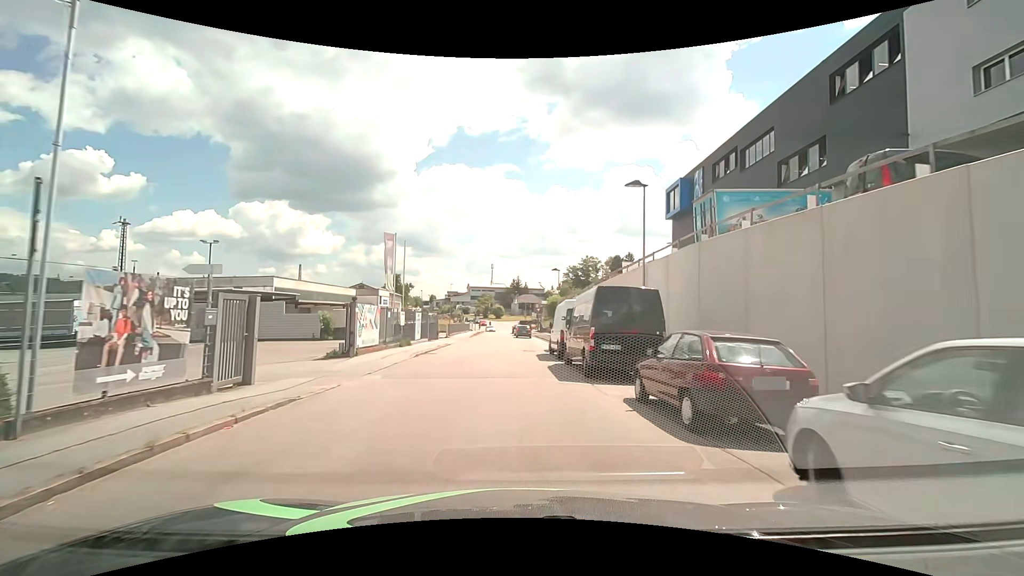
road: residential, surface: asphalt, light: Day
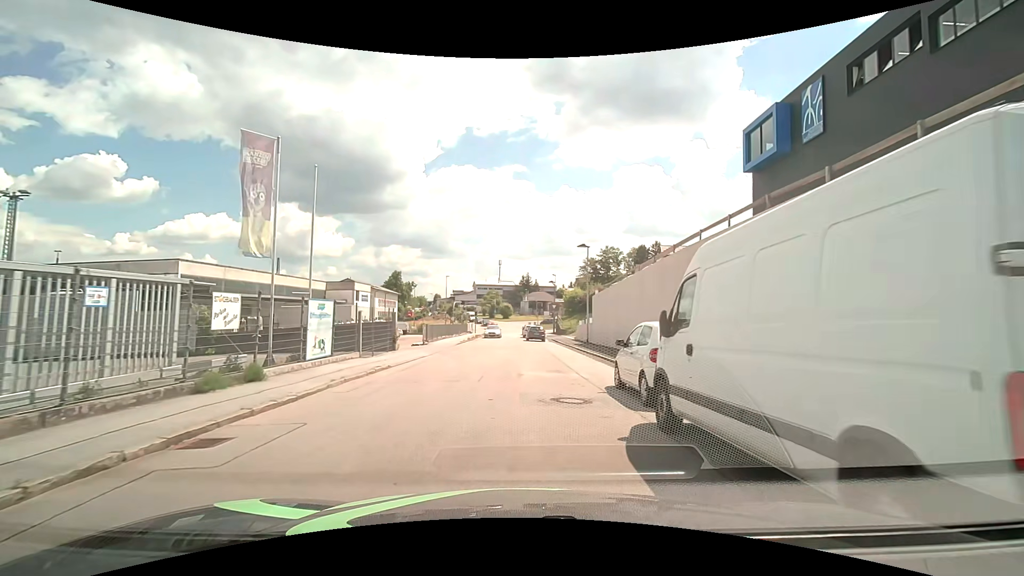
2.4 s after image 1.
(-0.2, +18.0) m; -1°
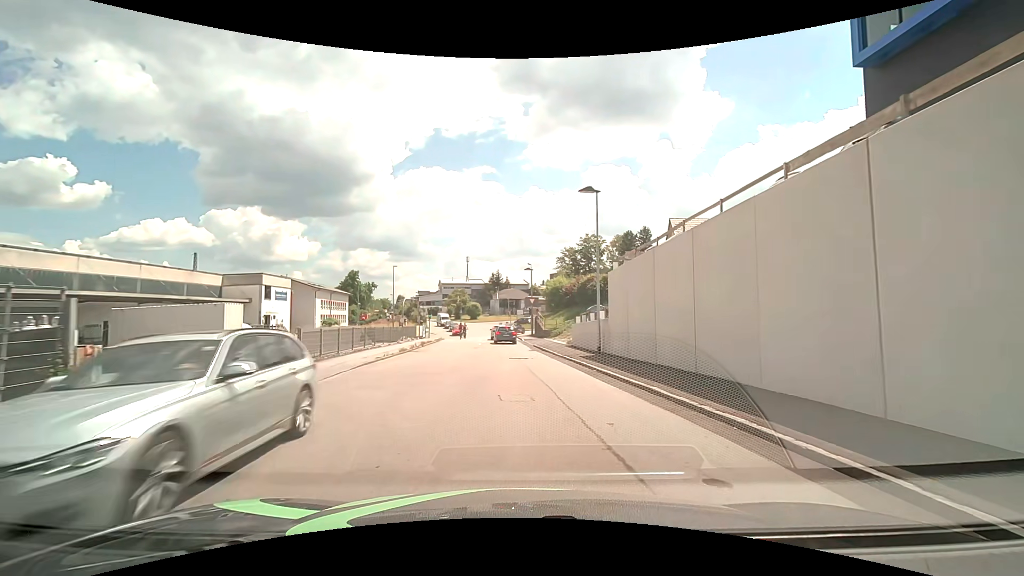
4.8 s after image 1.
(+0.2, +17.5) m; +3°
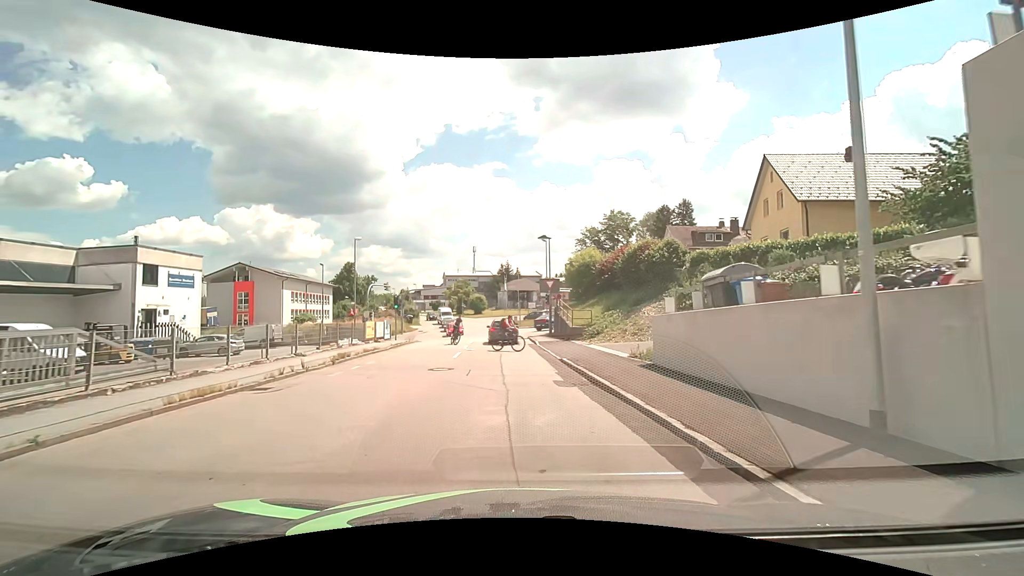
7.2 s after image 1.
(+0.1, +18.5) m; -1°
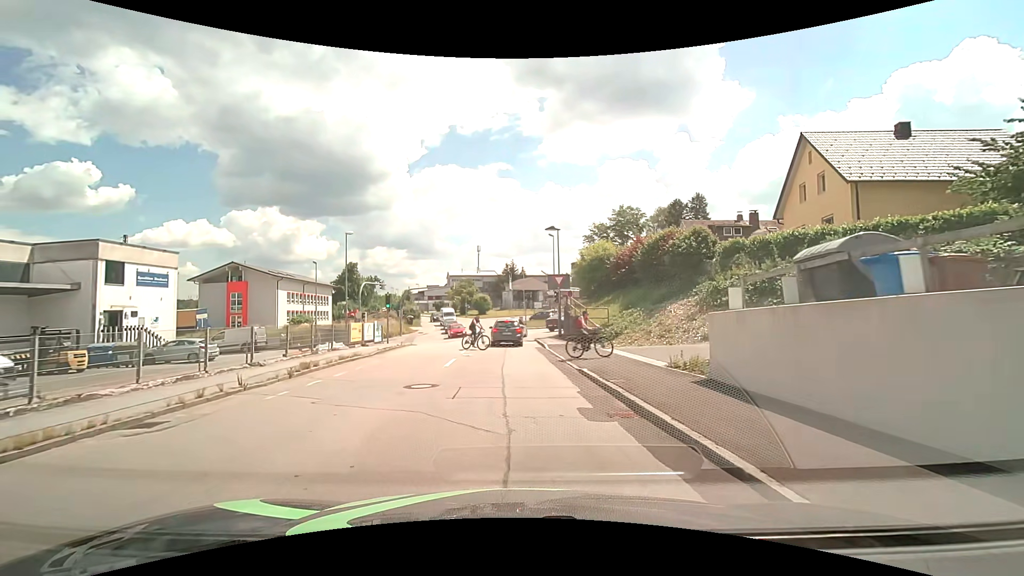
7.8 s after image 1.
(0.0, +3.7) m; -1°
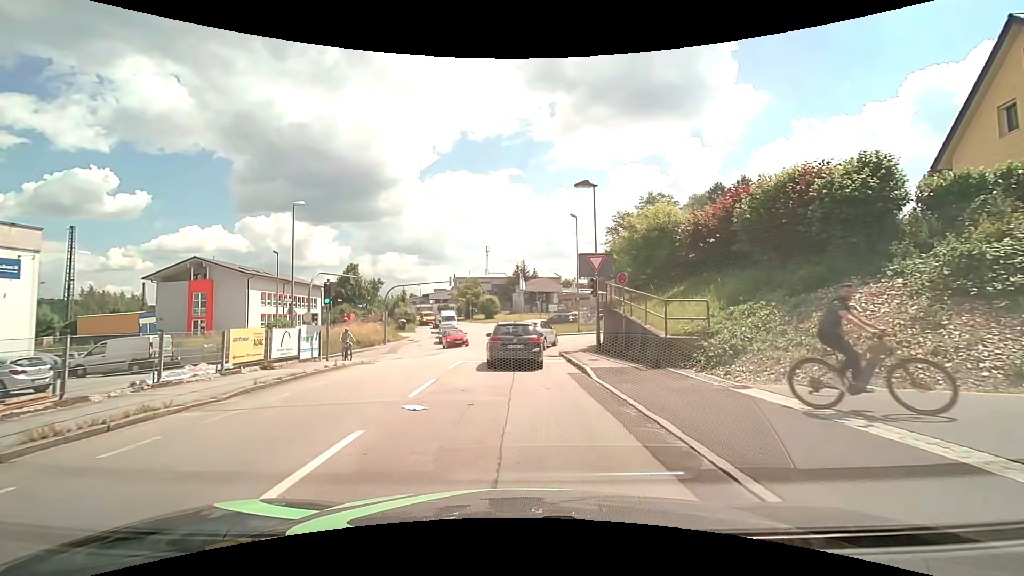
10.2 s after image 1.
(-0.1, +12.1) m; -2°
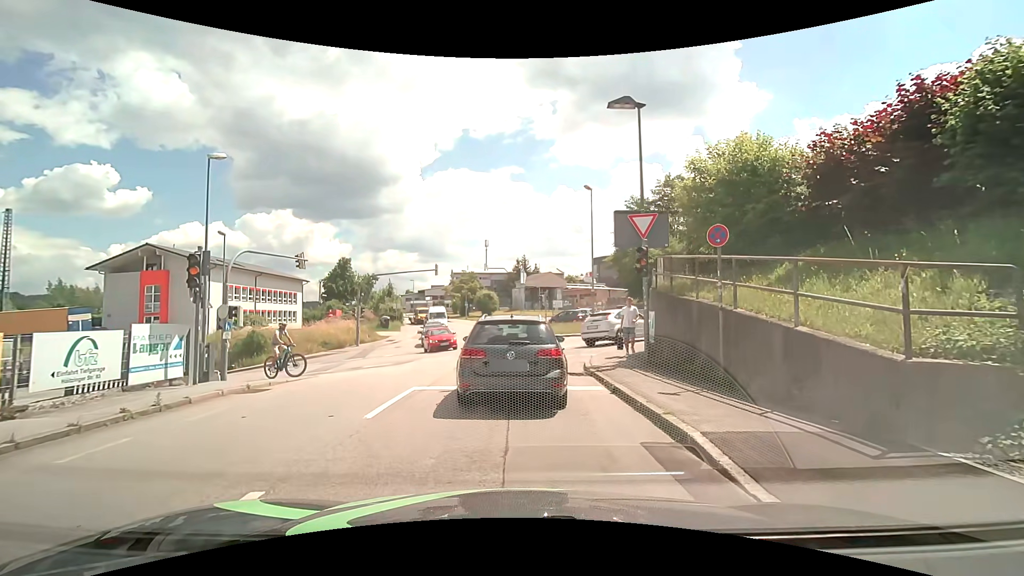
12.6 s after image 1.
(+0.1, +8.2) m; +2°
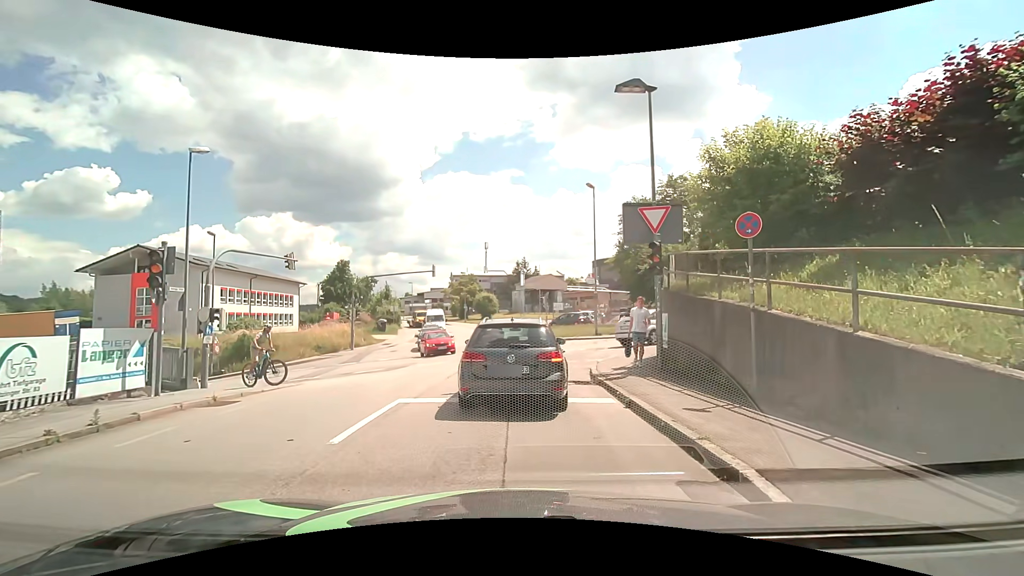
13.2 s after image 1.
(0.0, +1.3) m; -2°
